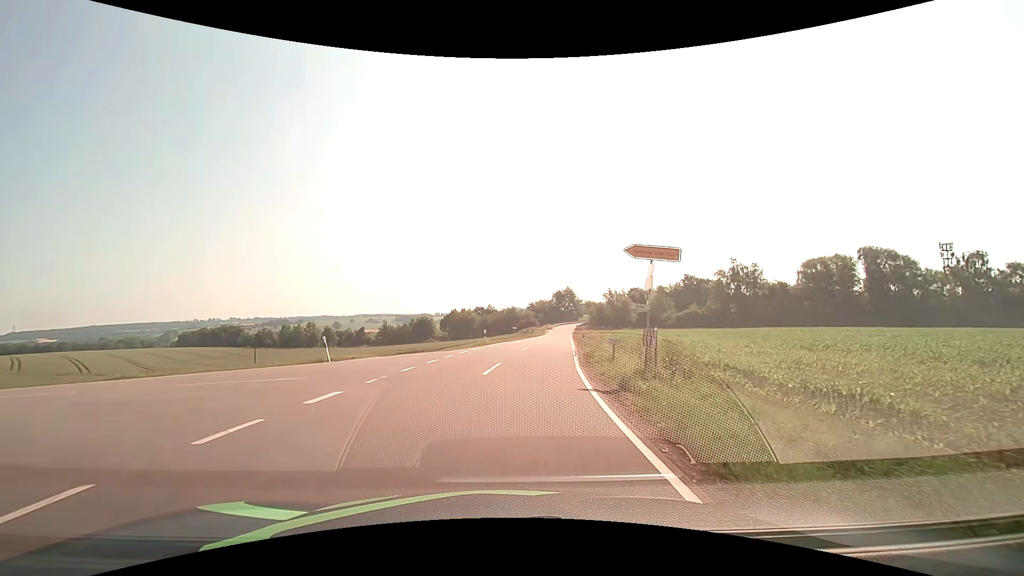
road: tertiary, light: Day
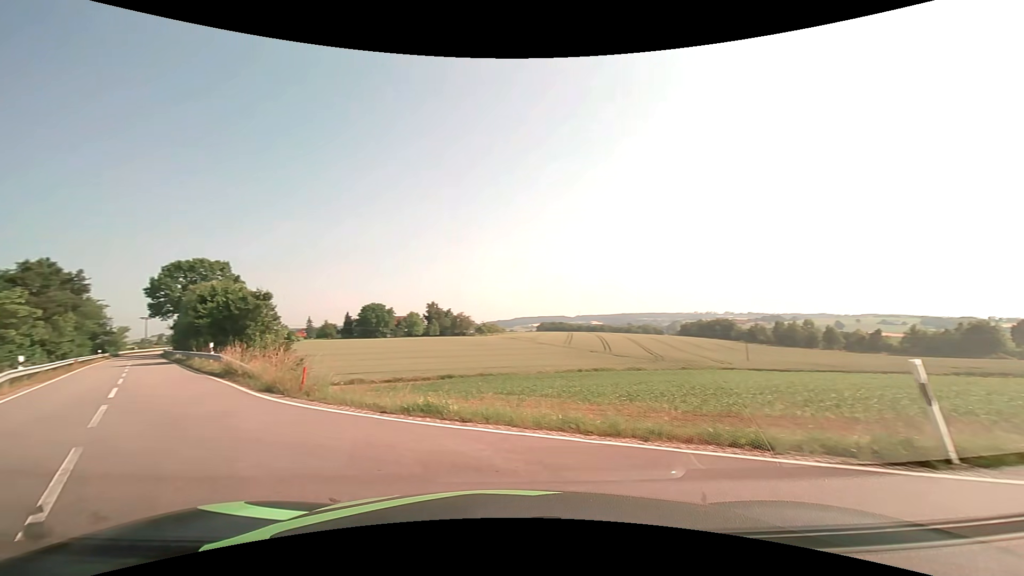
(-4.7, +15.2) m; -51°
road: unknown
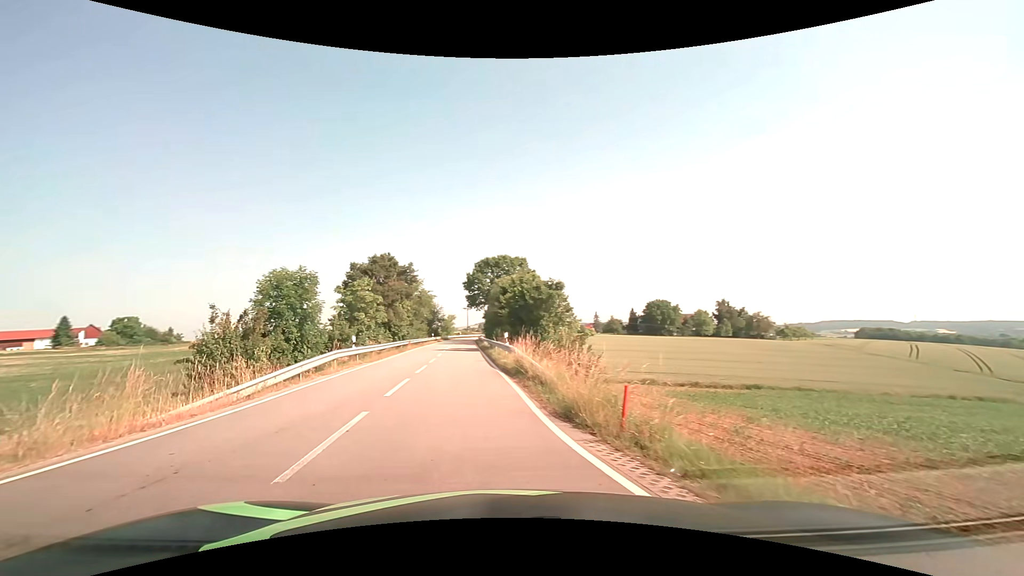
(-1.9, +6.2) m; -32°
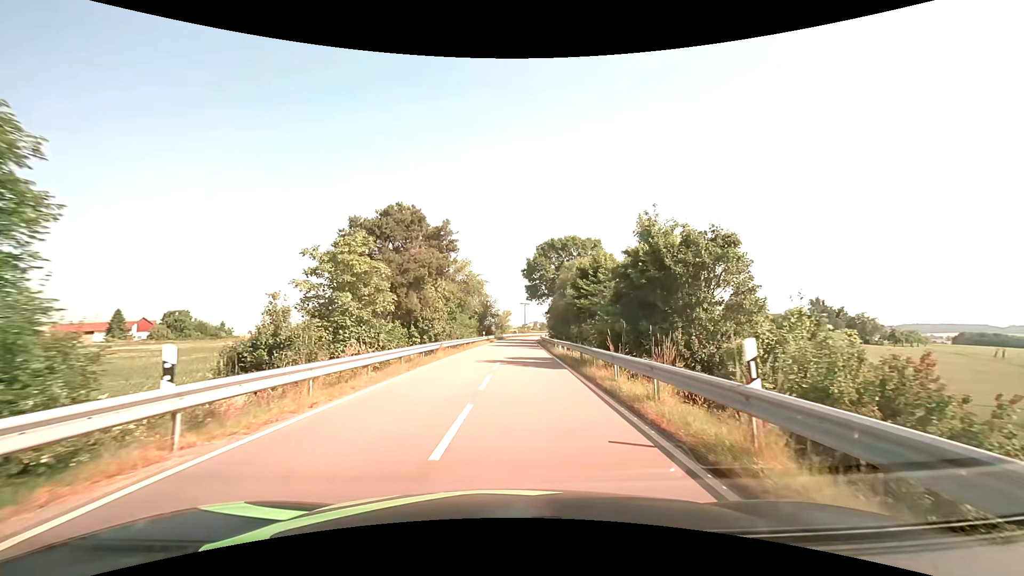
(-2.1, +17.9) m; -6°
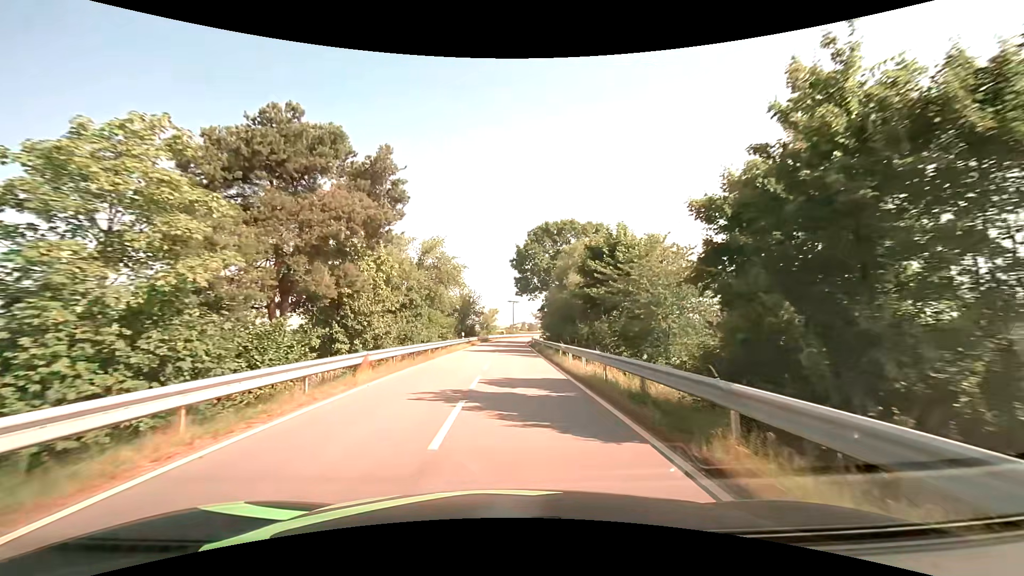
(+0.2, +11.9) m; +2°
(0, +10) (0, +20) (0, +30) (0, +40) (0, +50) (0, +60) (+1, +70) (+1, +80) (+2, +90) (+4, +100) m
